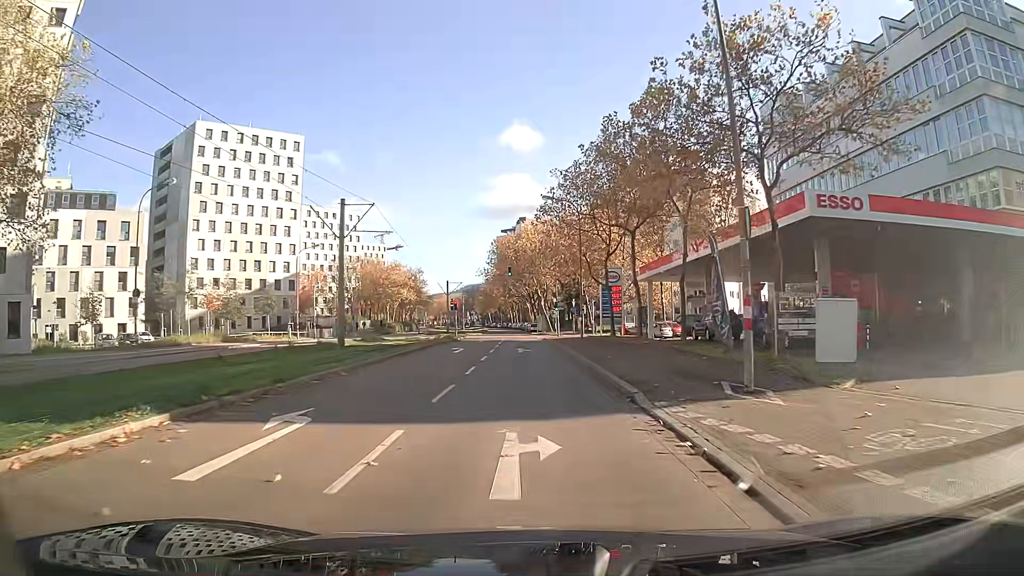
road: tertiary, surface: asphalt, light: Day
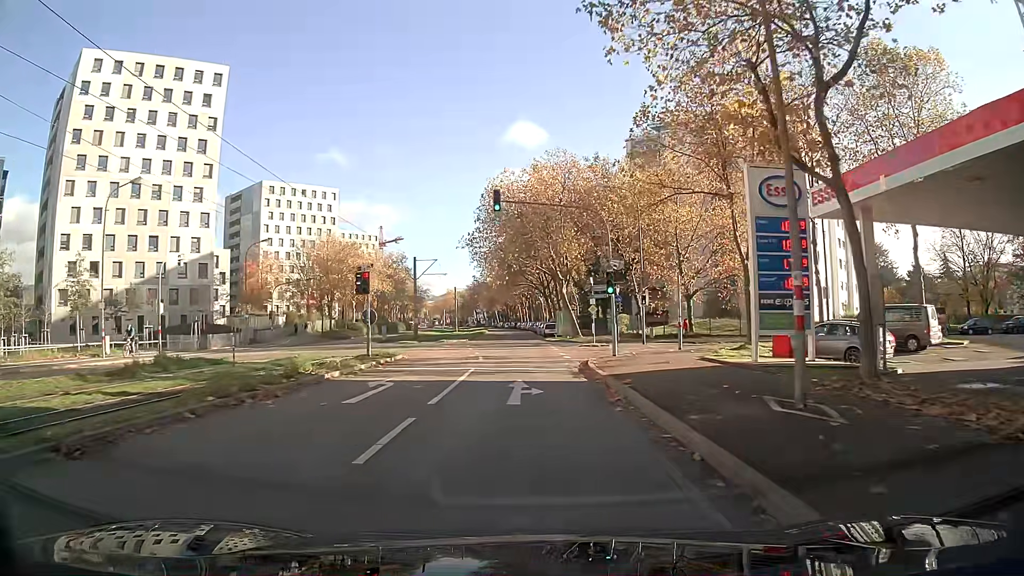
(-0.4, +34.0) m; -1°
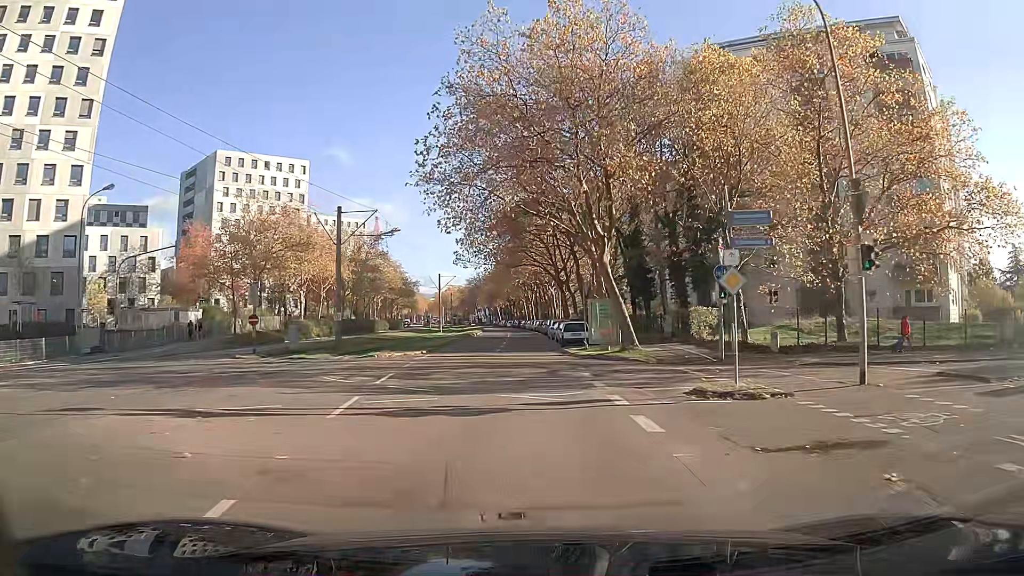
(-0.1, +26.1) m; 0°
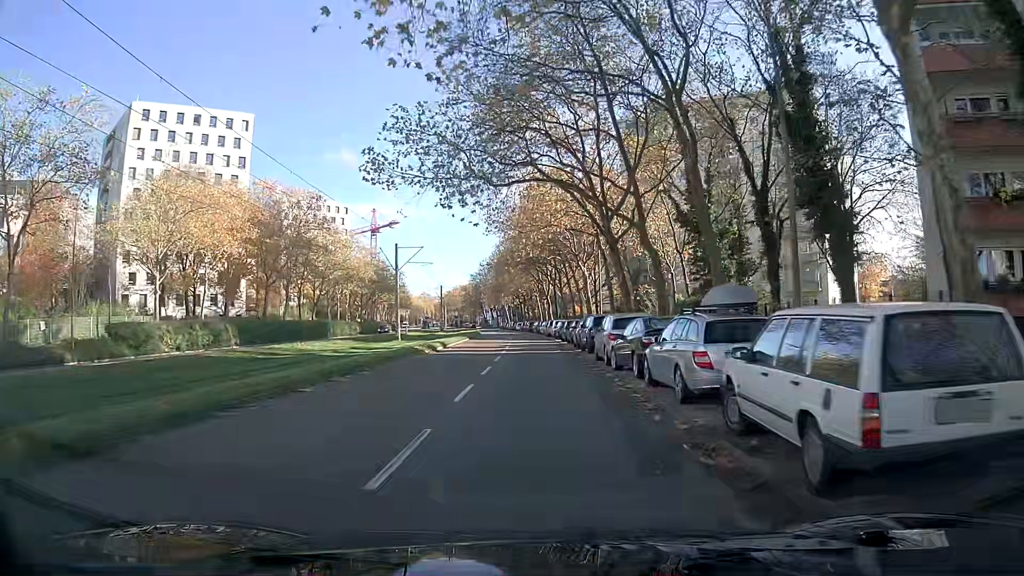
(-0.3, +33.7) m; -1°
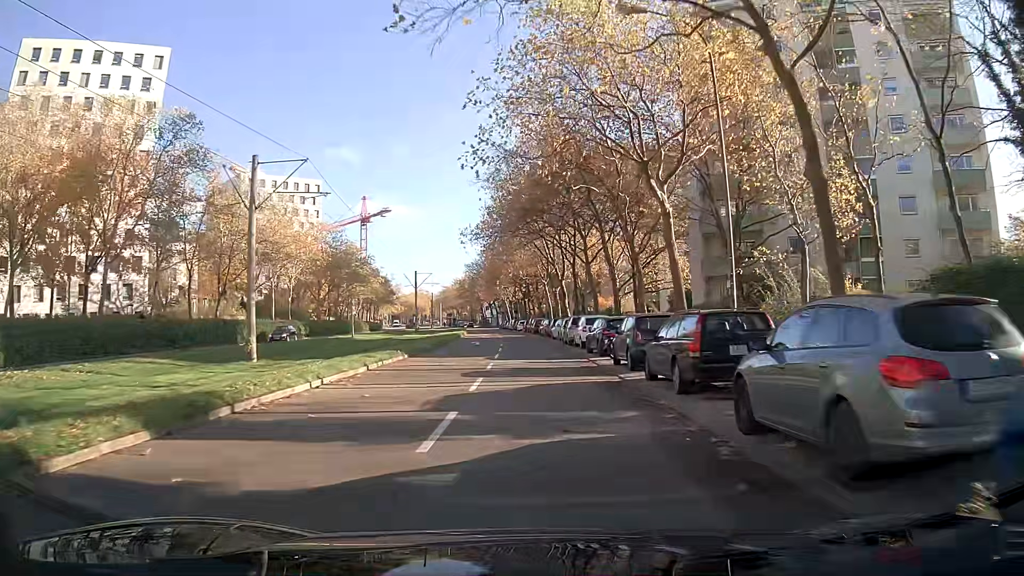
(-0.1, +28.0) m; -1°
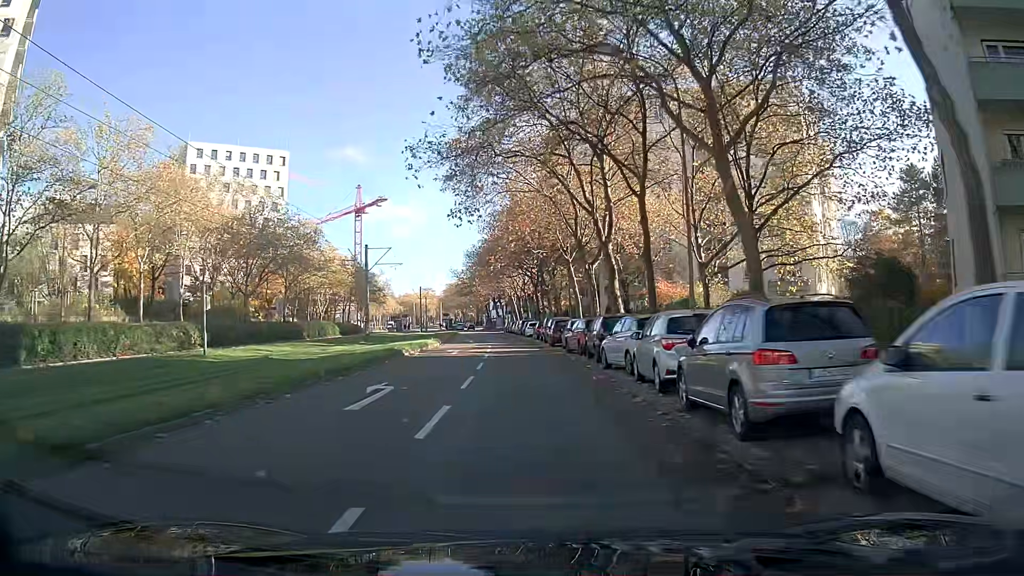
(-0.3, +28.7) m; -1°
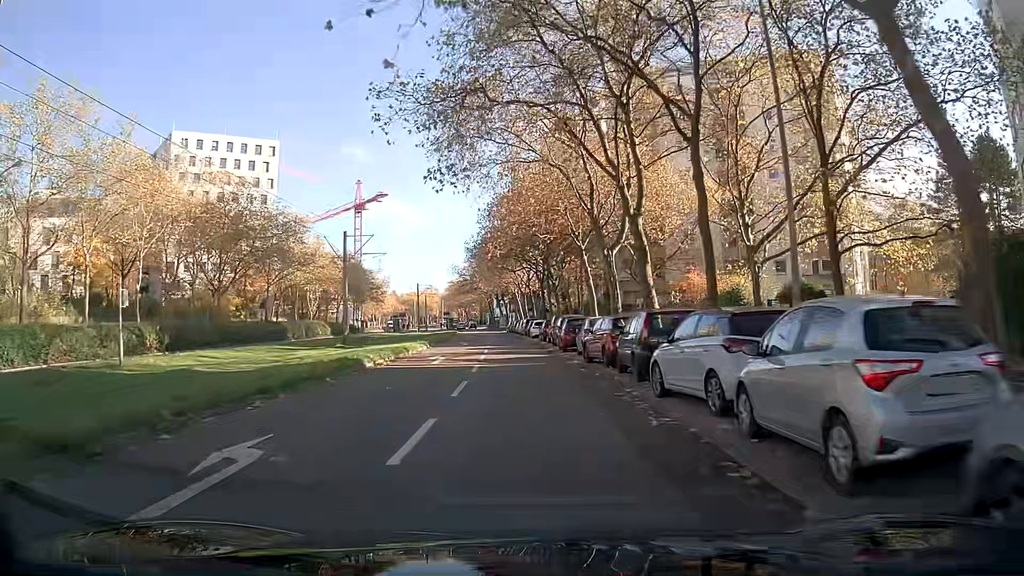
(0.0, +7.3) m; 0°
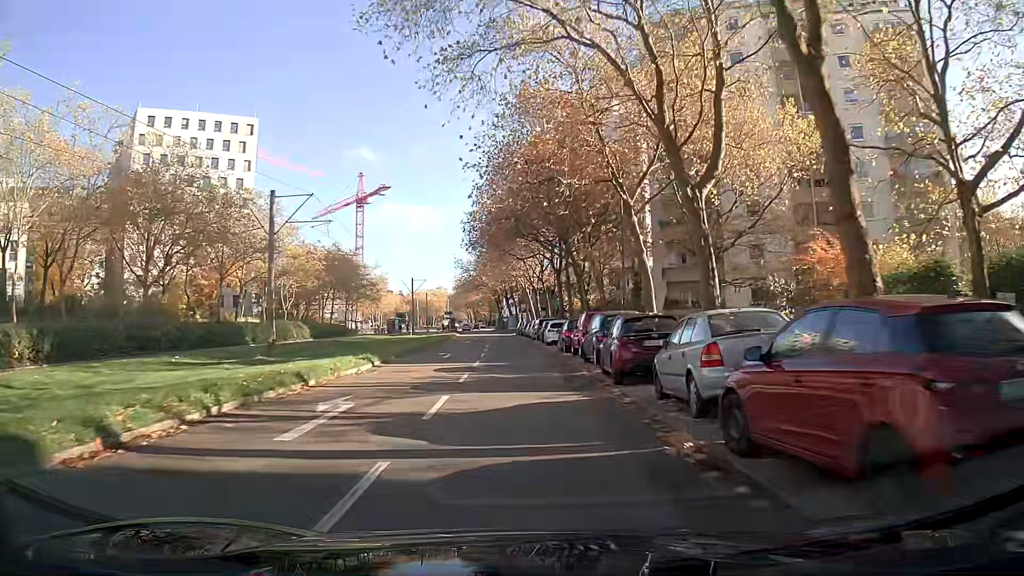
(-0.1, +14.7) m; -1°
(0, +10) (0, +20) (-1, +30) (-1, +40) (-1, +50) (-2, +60) (-3, +70) (-3, +80) (-4, +90) (-6, +100) m
